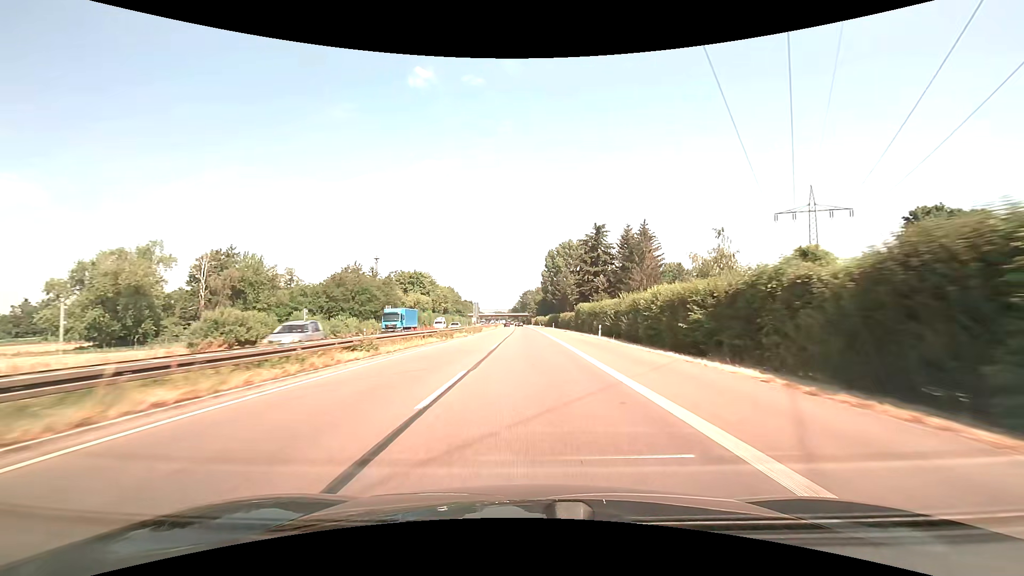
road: trunk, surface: asphalt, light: Day
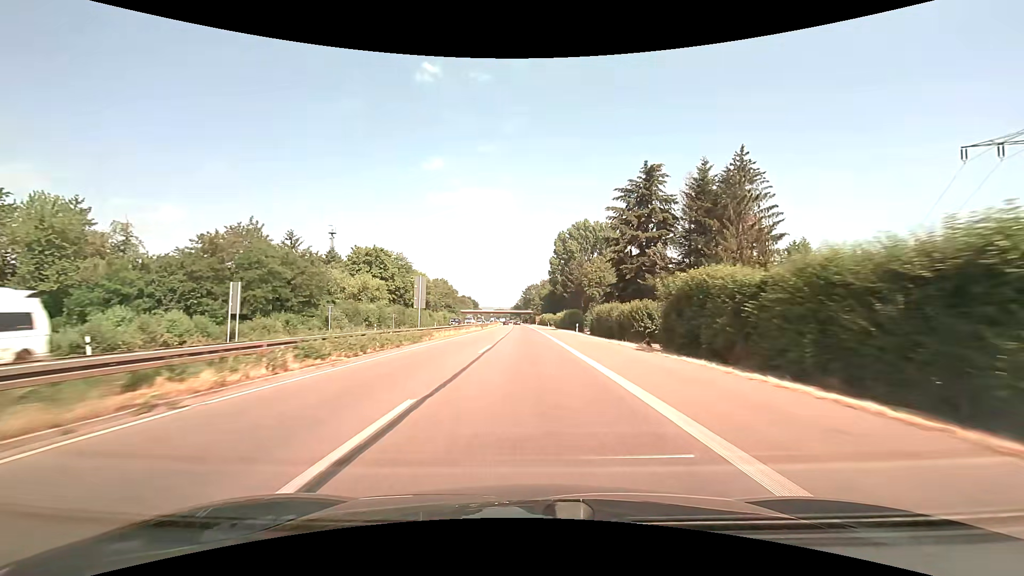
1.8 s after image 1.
(0.0, +42.5) m; 0°
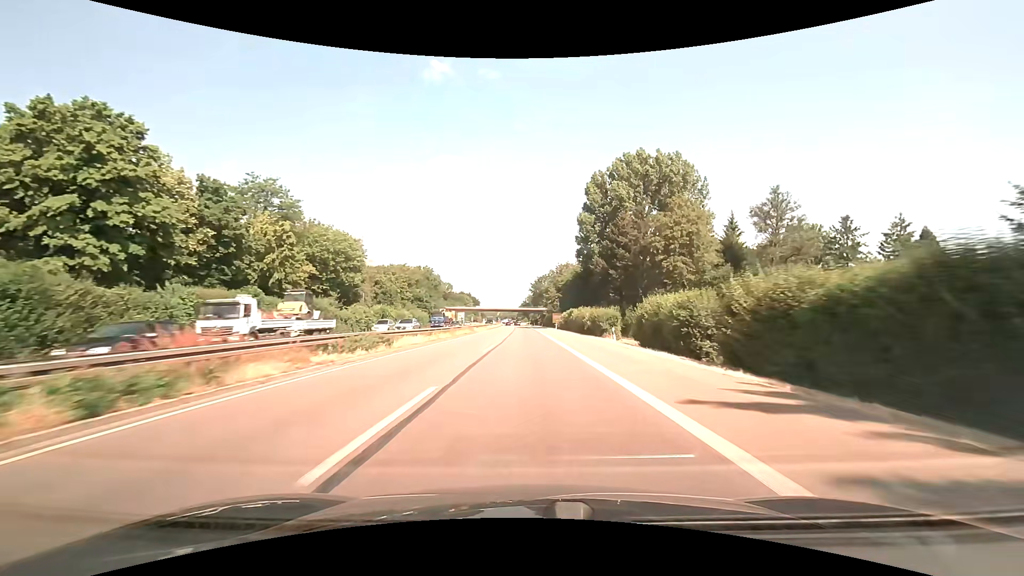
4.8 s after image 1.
(-0.8, +71.8) m; -1°
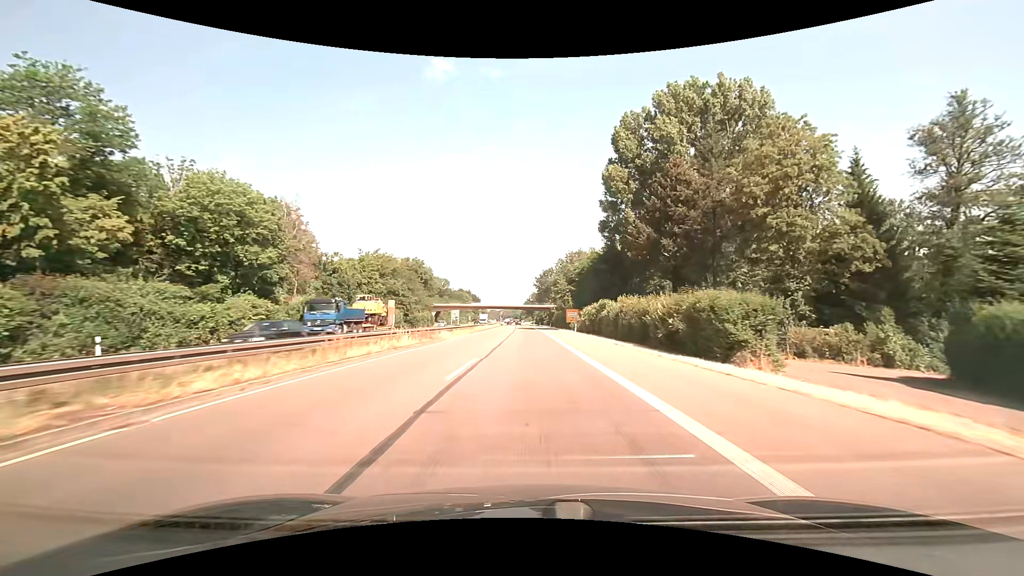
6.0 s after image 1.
(0.0, +29.4) m; 0°
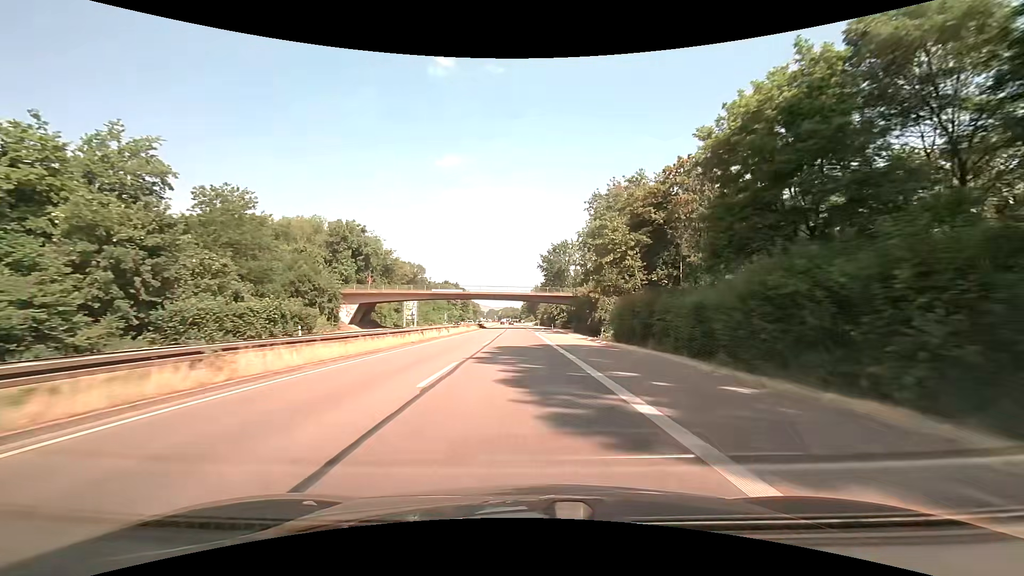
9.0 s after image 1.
(-0.3, +74.8) m; -1°
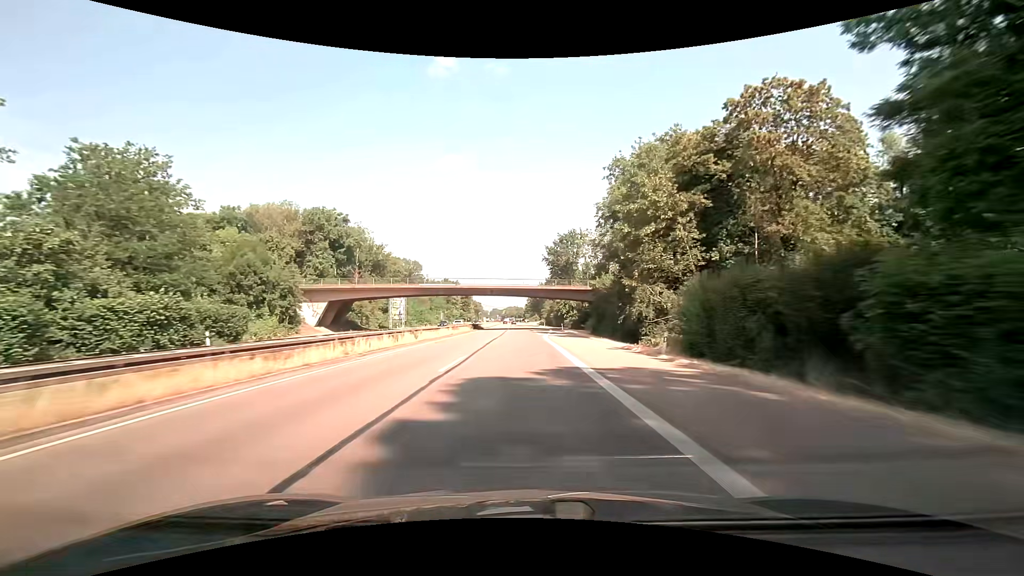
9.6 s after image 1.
(0.0, +15.2) m; 0°
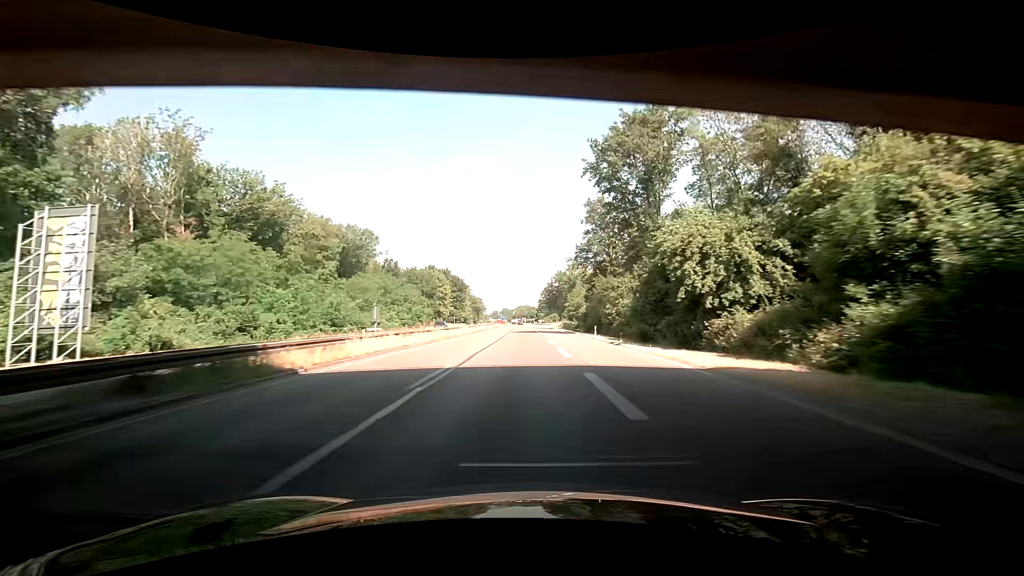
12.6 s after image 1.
(-1.1, +76.8) m; -1°
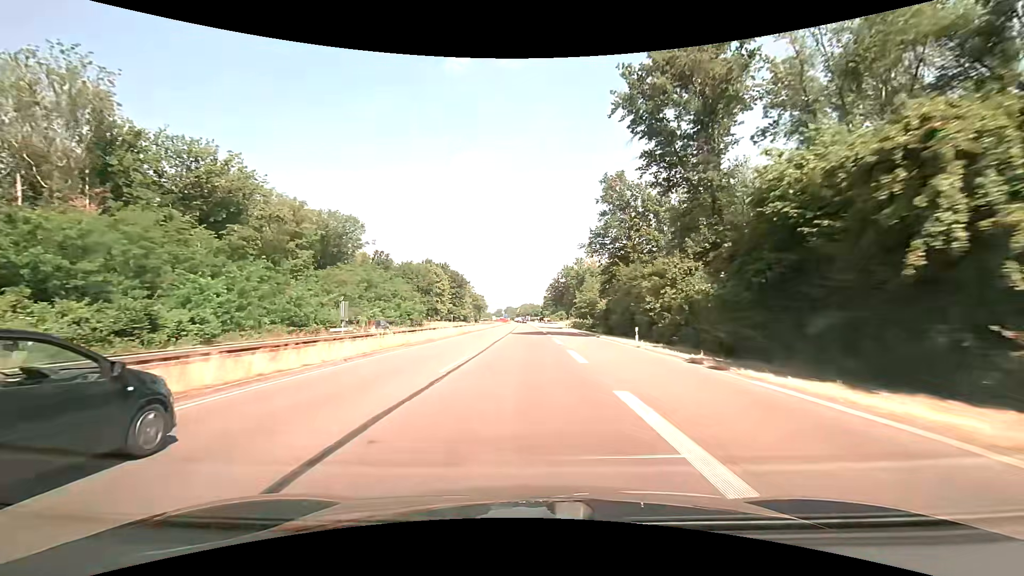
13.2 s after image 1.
(-0.2, +15.5) m; -1°
(0, +10) (0, +20) (0, +30) (0, +40) (0, +50) (0, +60) (0, +70) (0, +80) (0, +90) (0, +100) m
